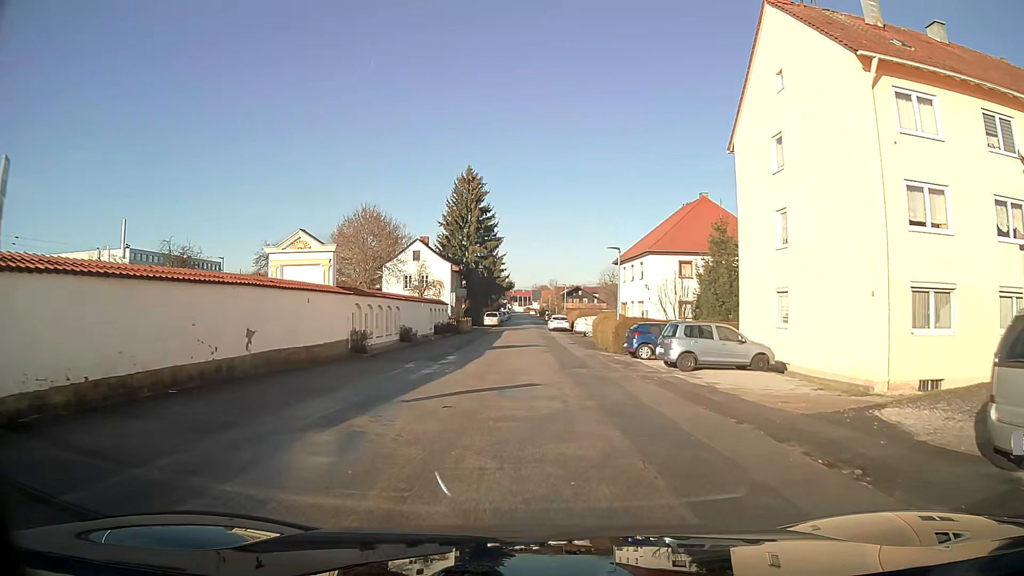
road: residential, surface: asphalt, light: Day
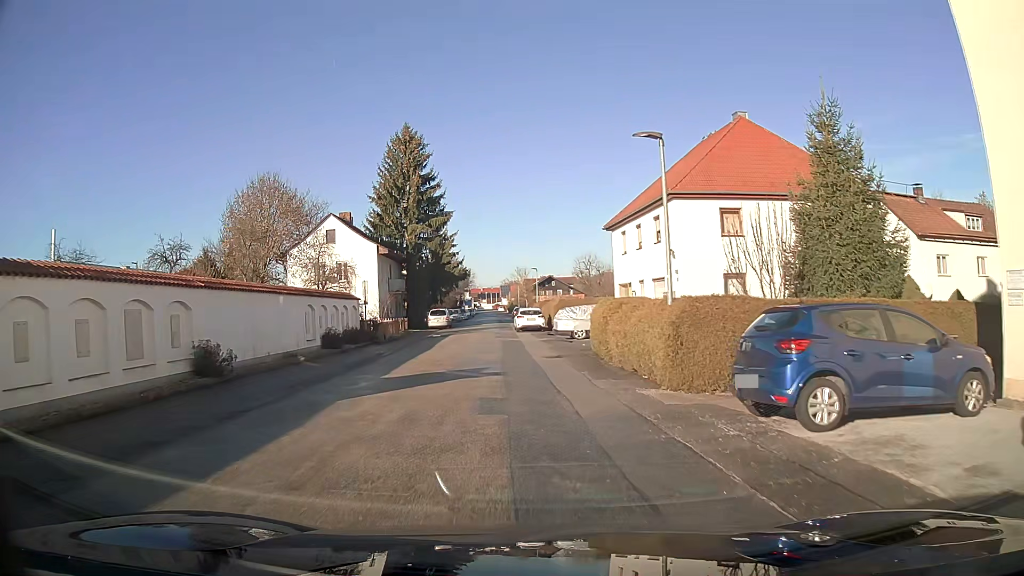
(+0.5, +19.1) m; +1°
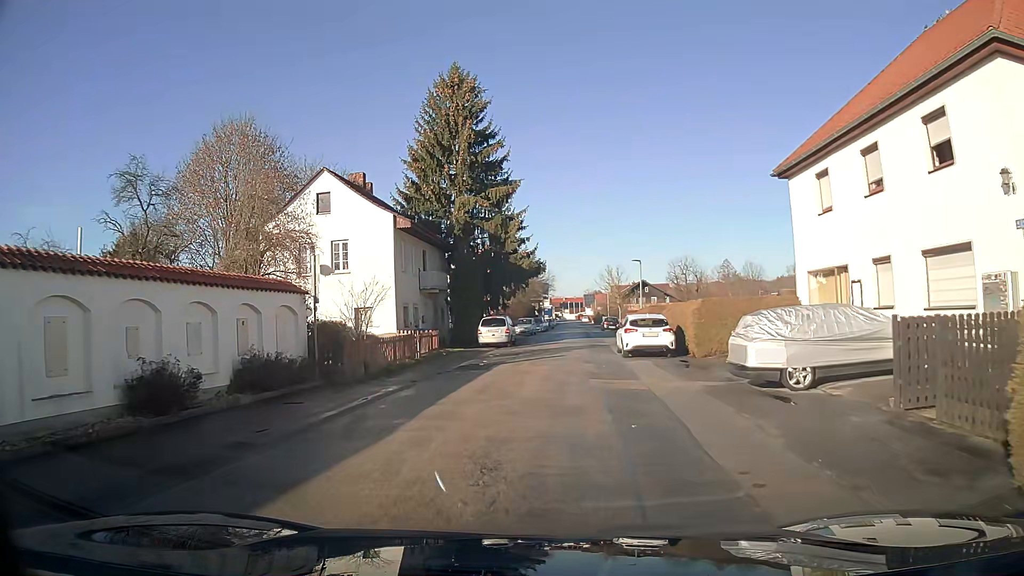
(-1.1, +18.7) m; -6°
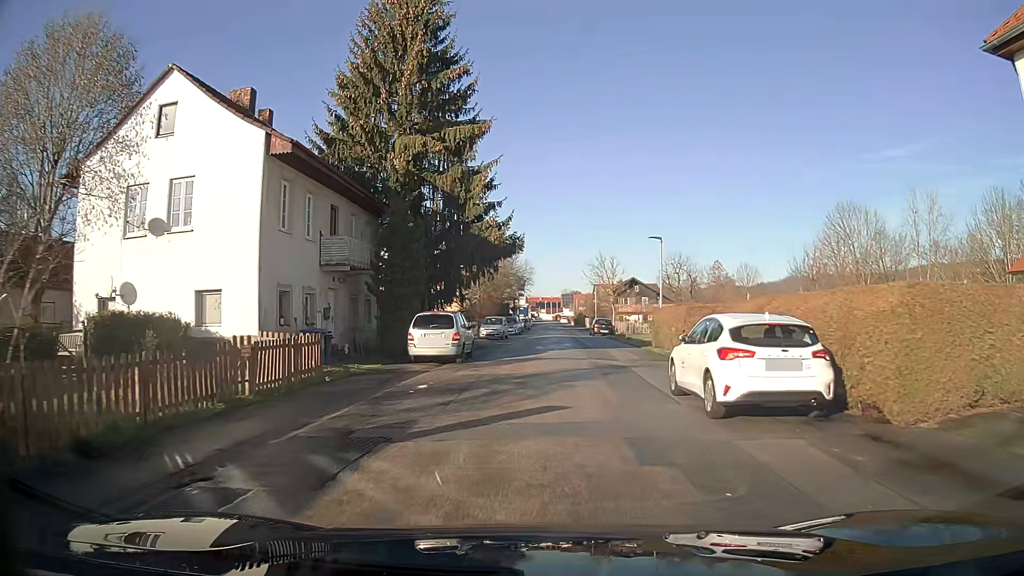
(+0.2, +13.8) m; +2°
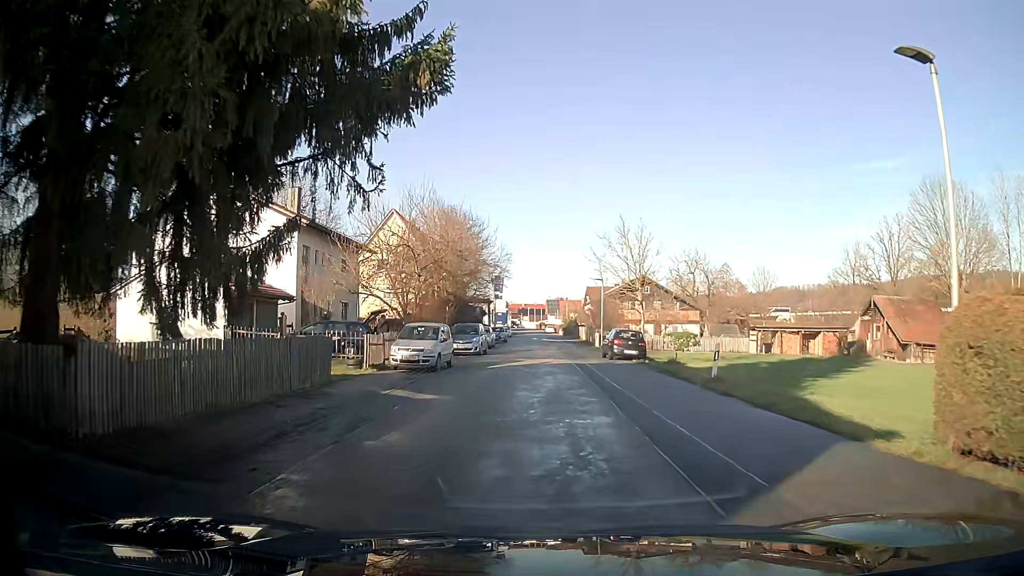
(+0.4, +23.0) m; +1°
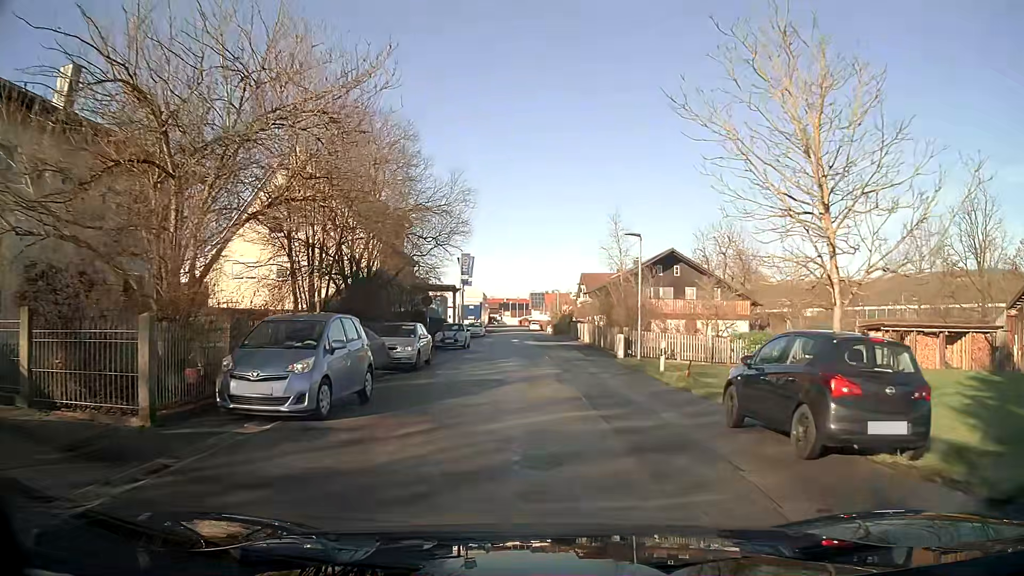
(+0.3, +23.2) m; +2°
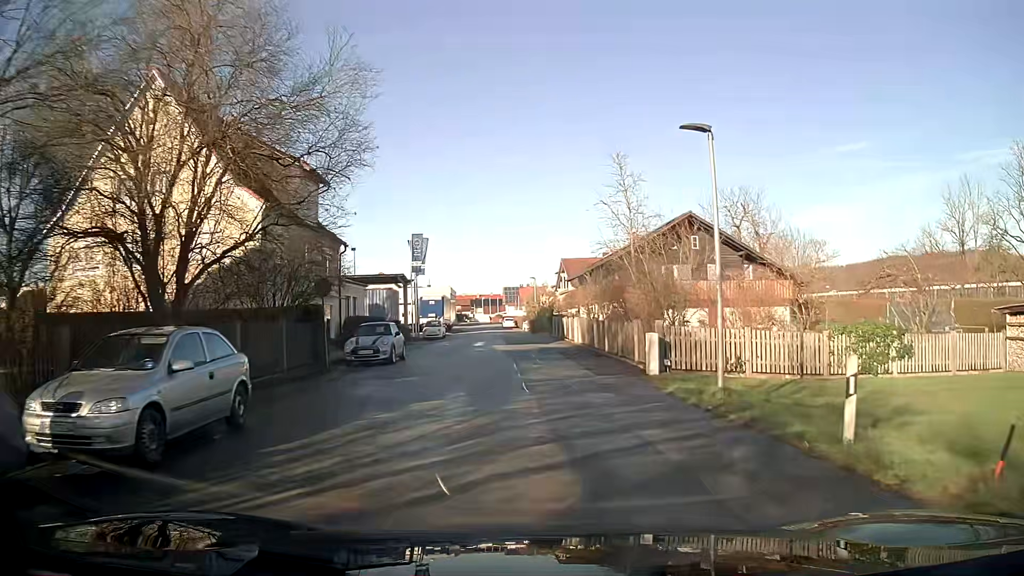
(+0.2, +14.0) m; +3°
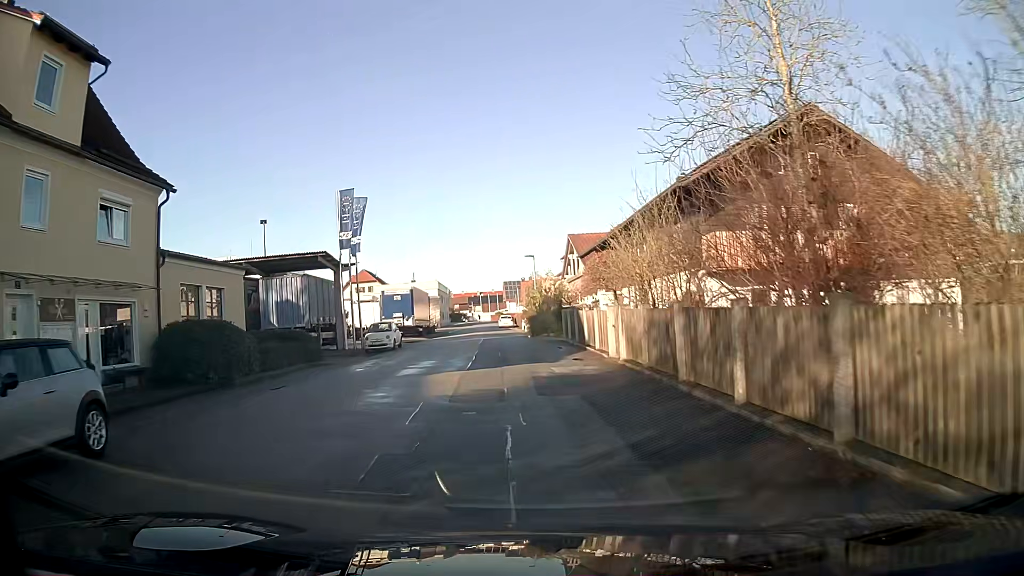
(+0.1, +18.7) m; -2°
(0, +10) (-1, +20) (-1, +30) (-2, +40) (-2, +50) (-4, +60) (-5, +70) (-6, +80) (-6, +90) (-5, +100) m
